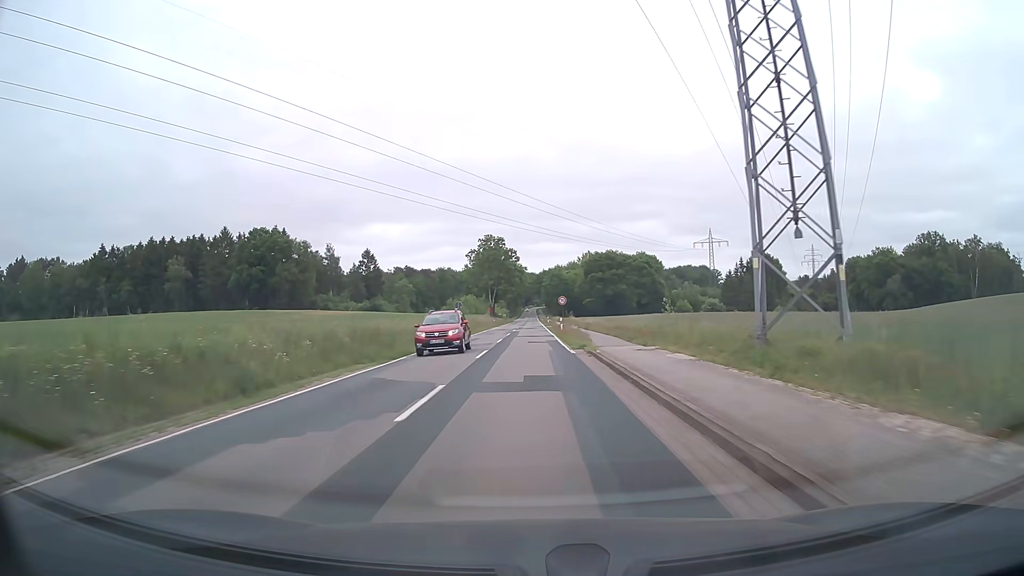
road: tertiary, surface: asphalt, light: Day
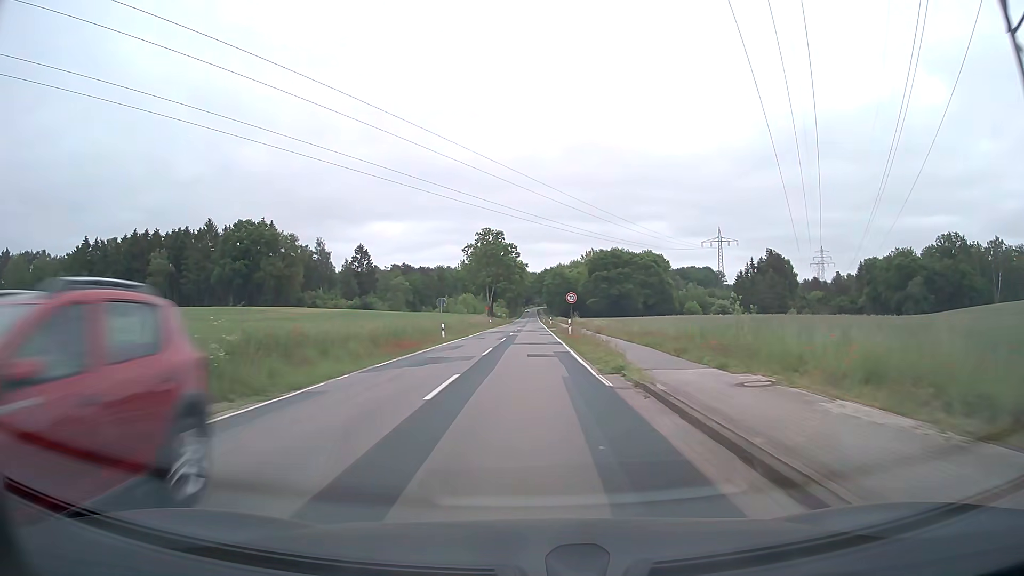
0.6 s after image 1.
(0.0, +10.2) m; 0°
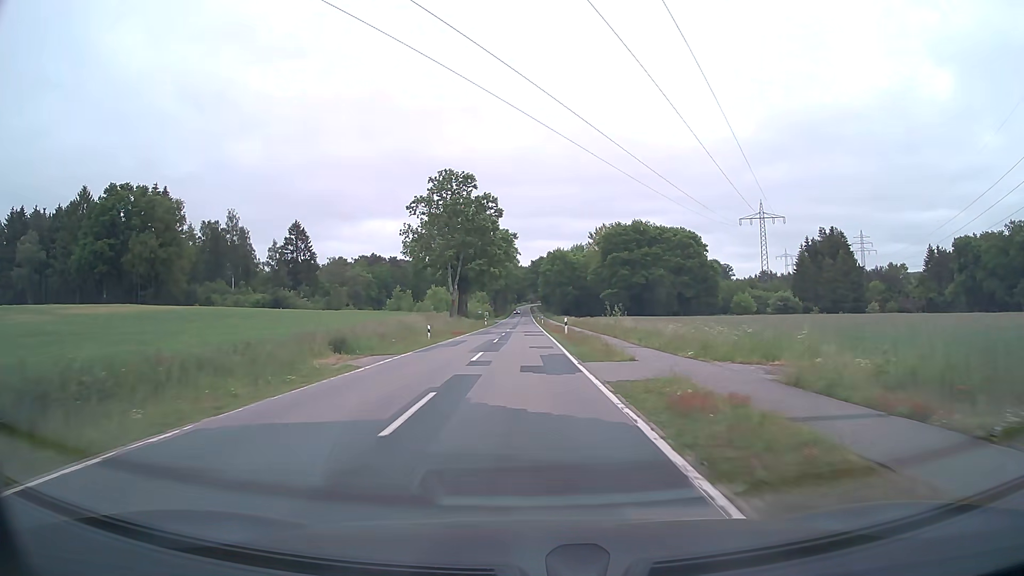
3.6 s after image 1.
(+0.2, +51.6) m; +1°
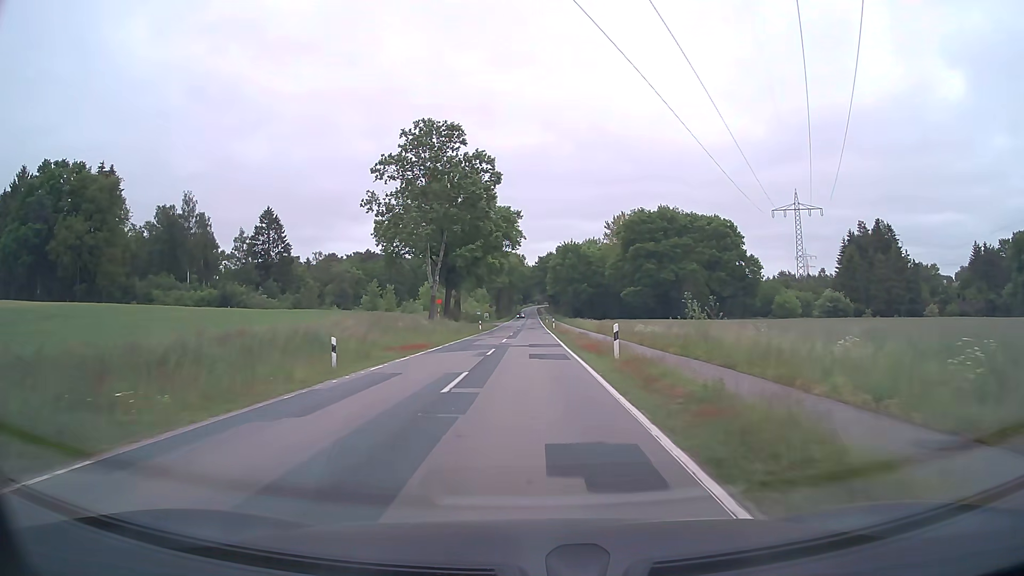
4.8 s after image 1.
(-0.2, +21.0) m; -1°
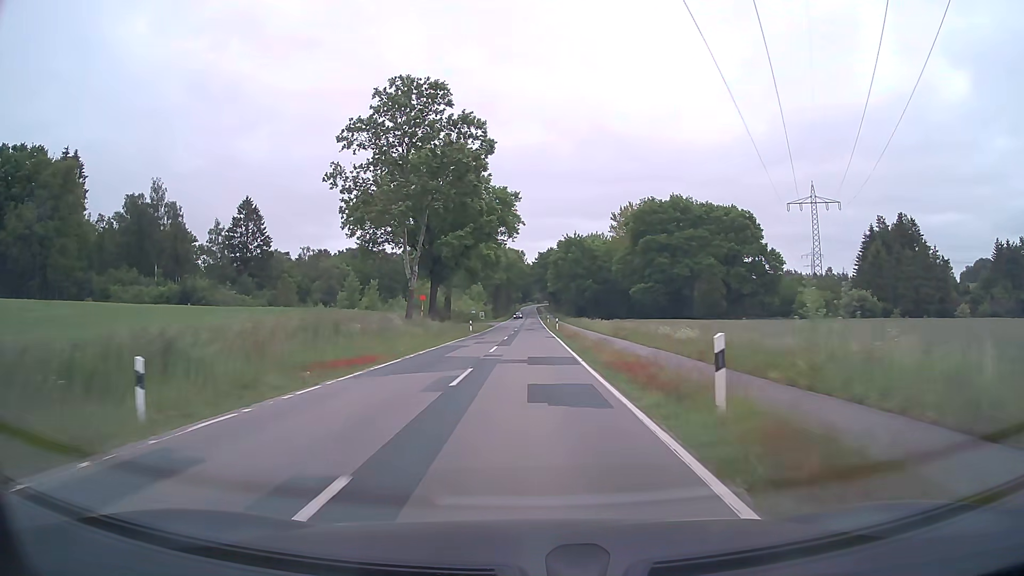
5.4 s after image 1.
(0.0, +10.6) m; 0°
